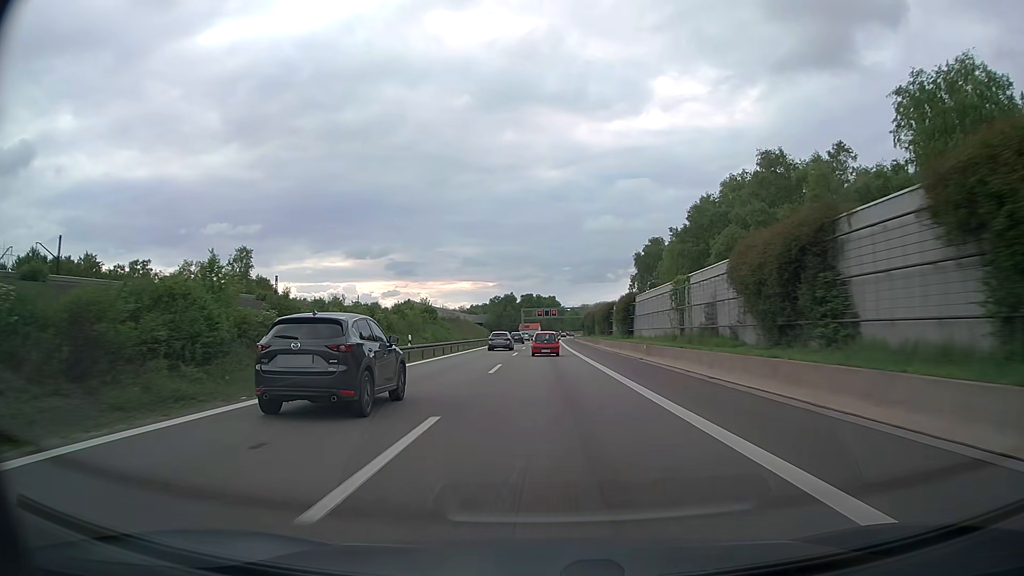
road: motorway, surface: asphalt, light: Day
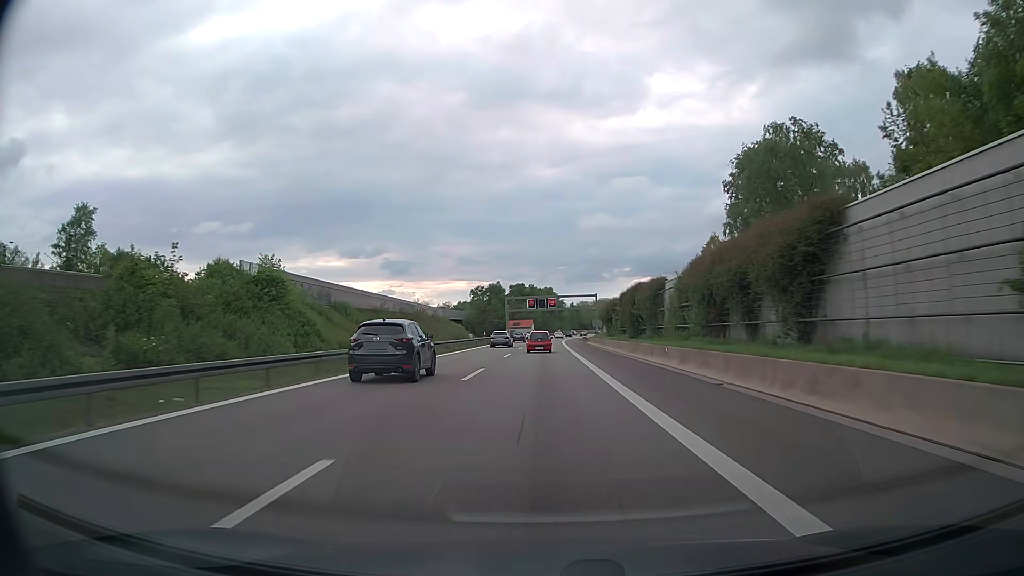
(+0.3, +57.5) m; 0°
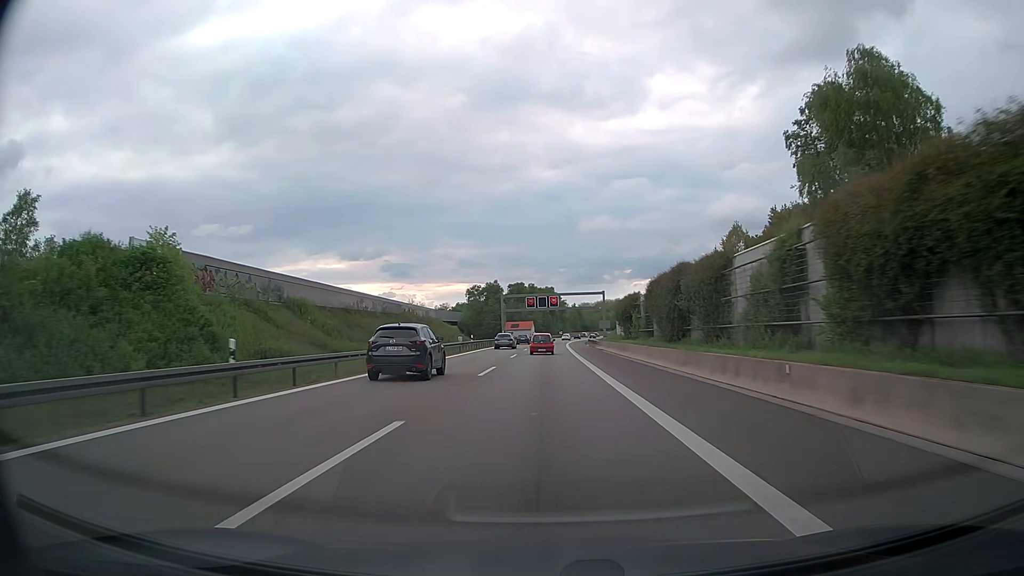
(0.0, +14.4) m; 0°
